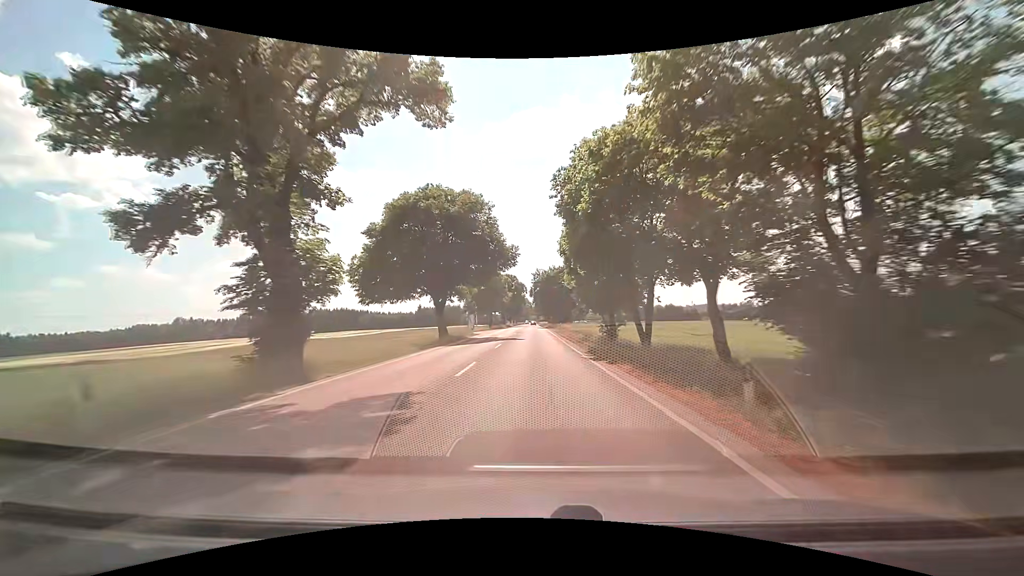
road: secondary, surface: asphalt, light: Day
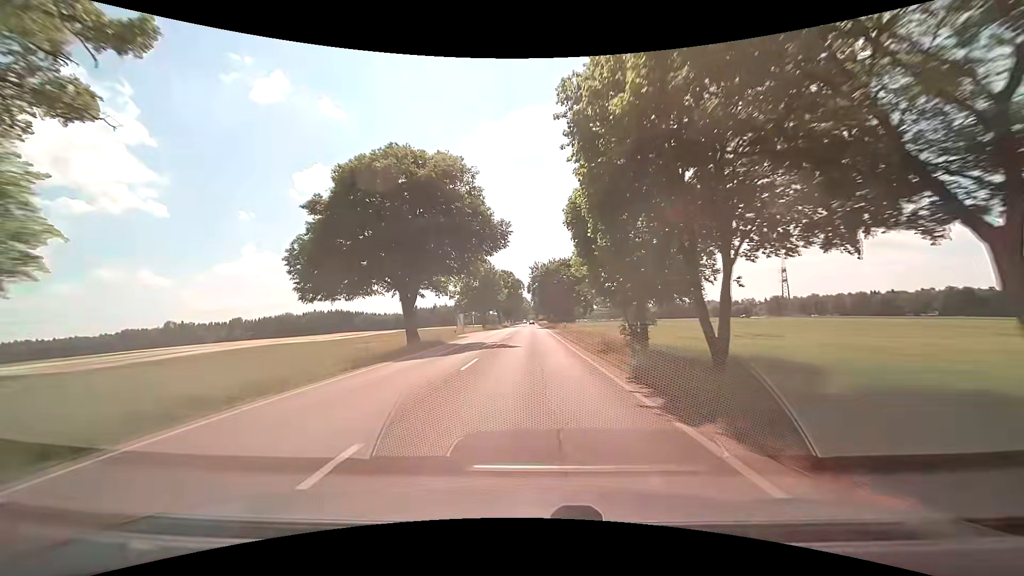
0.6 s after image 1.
(+0.1, +10.6) m; +1°
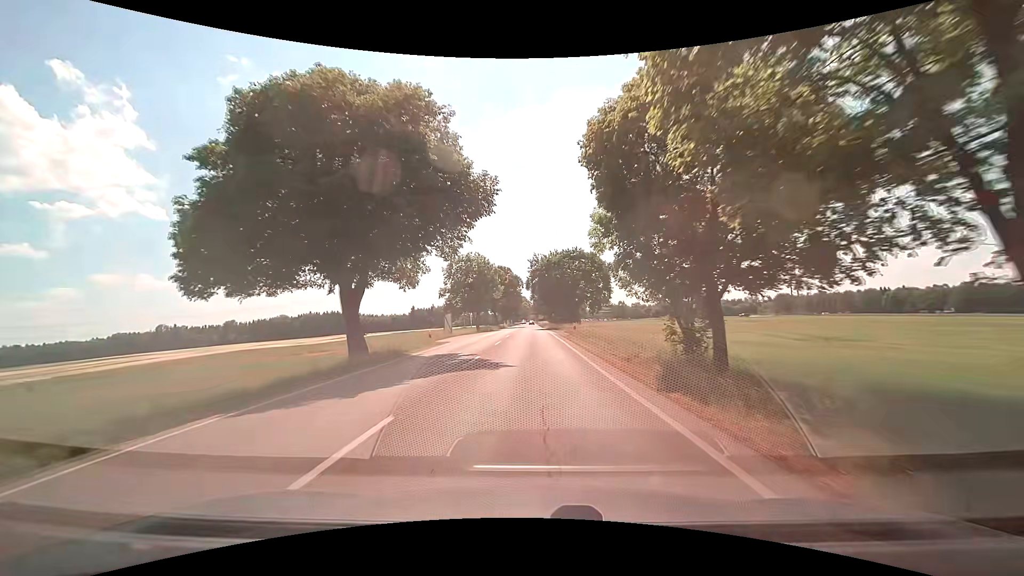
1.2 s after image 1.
(0.0, +10.5) m; 0°
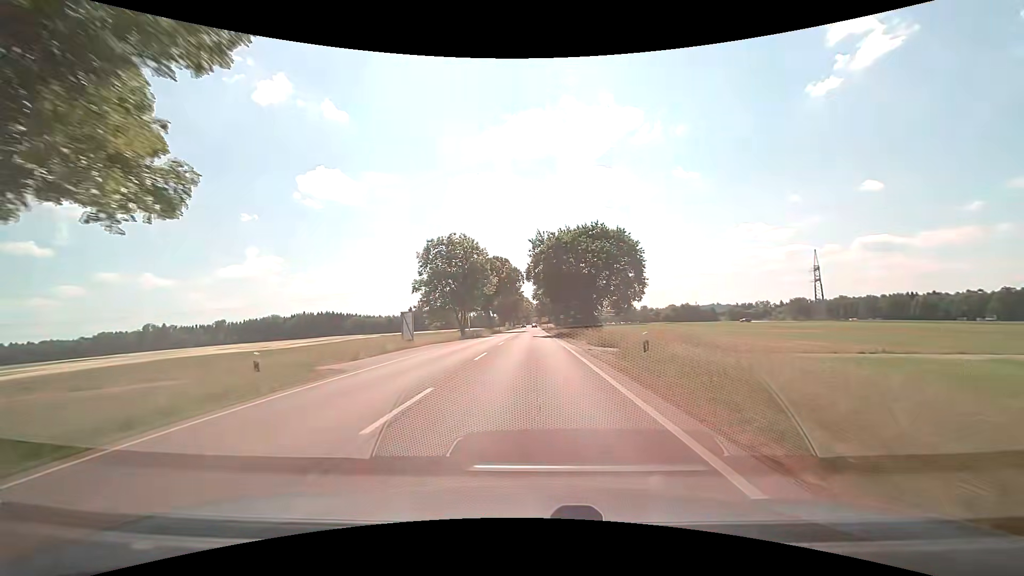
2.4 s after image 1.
(-0.1, +21.1) m; -1°
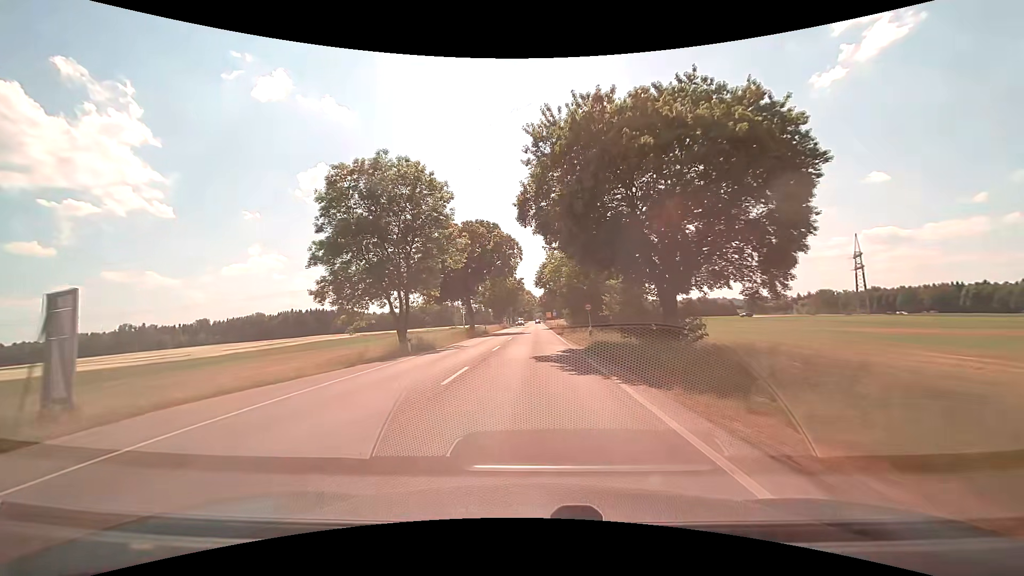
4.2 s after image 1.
(0.0, +31.5) m; 0°
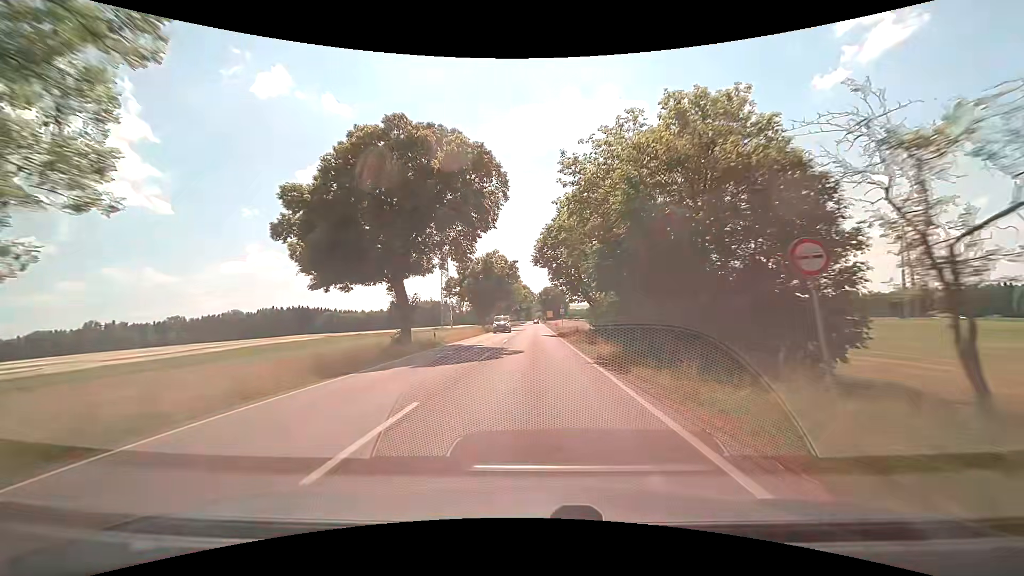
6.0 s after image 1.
(-0.1, +31.4) m; 0°
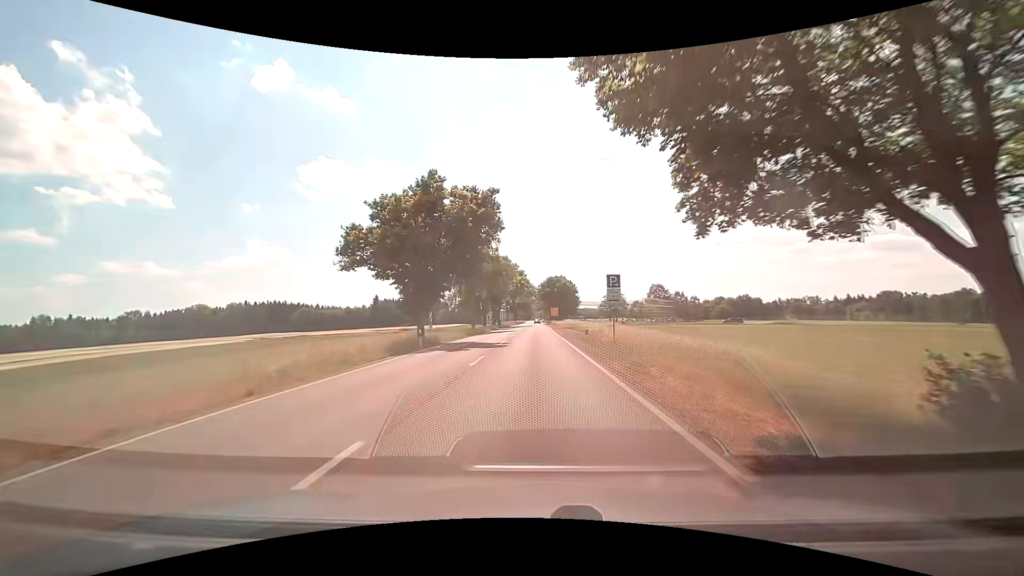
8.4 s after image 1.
(-0.2, +41.3) m; -1°
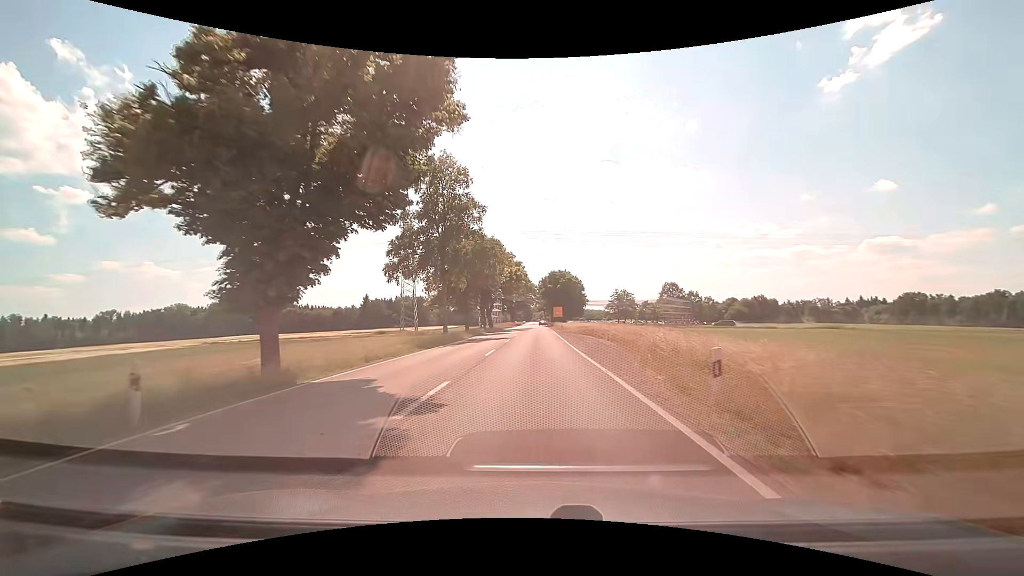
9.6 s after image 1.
(0.0, +19.7) m; +1°
(0, +10) (0, +20) (0, +30) (0, +40) (0, +50) (-1, +60) (-1, +70) (-1, +80) (-1, +90) (-1, +100) m
